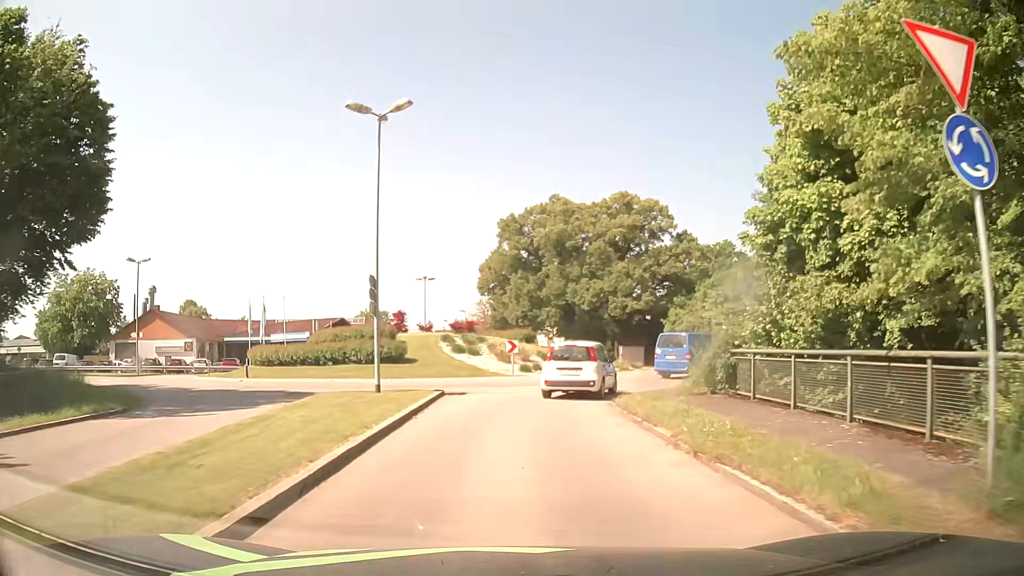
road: secondary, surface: asphalt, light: Day
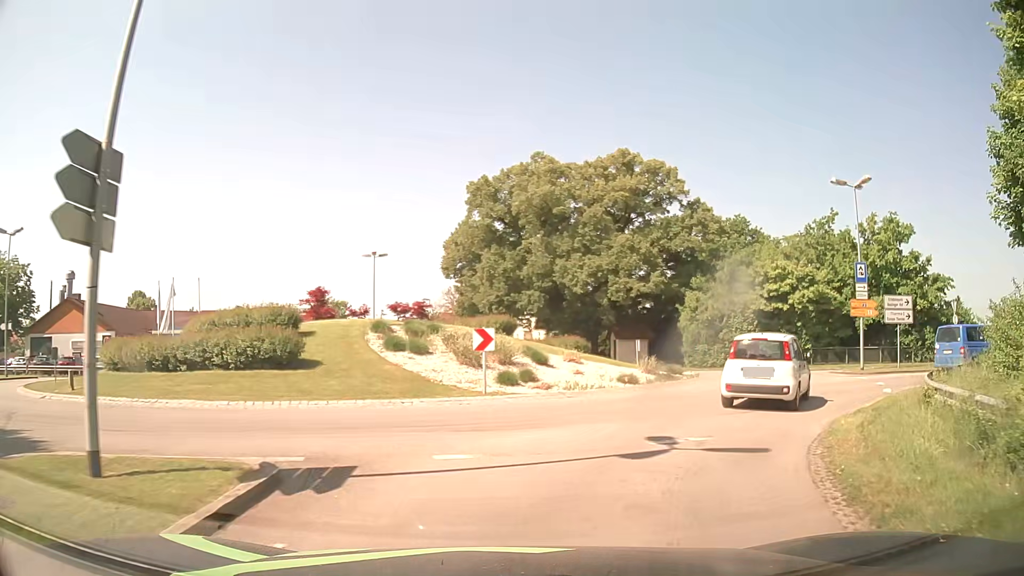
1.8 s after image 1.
(0.0, +13.1) m; +1°
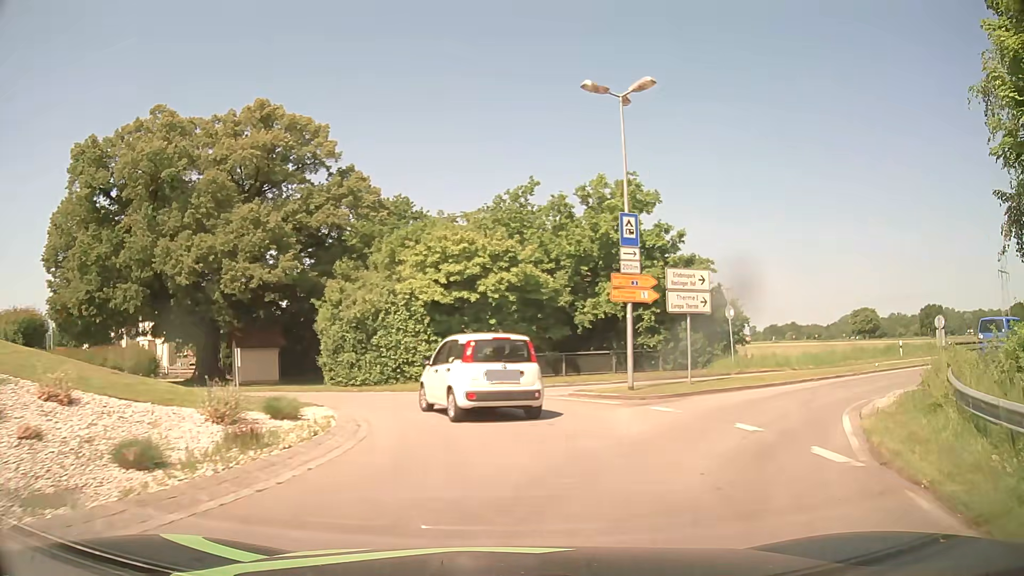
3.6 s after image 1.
(+3.1, +12.3) m; +30°
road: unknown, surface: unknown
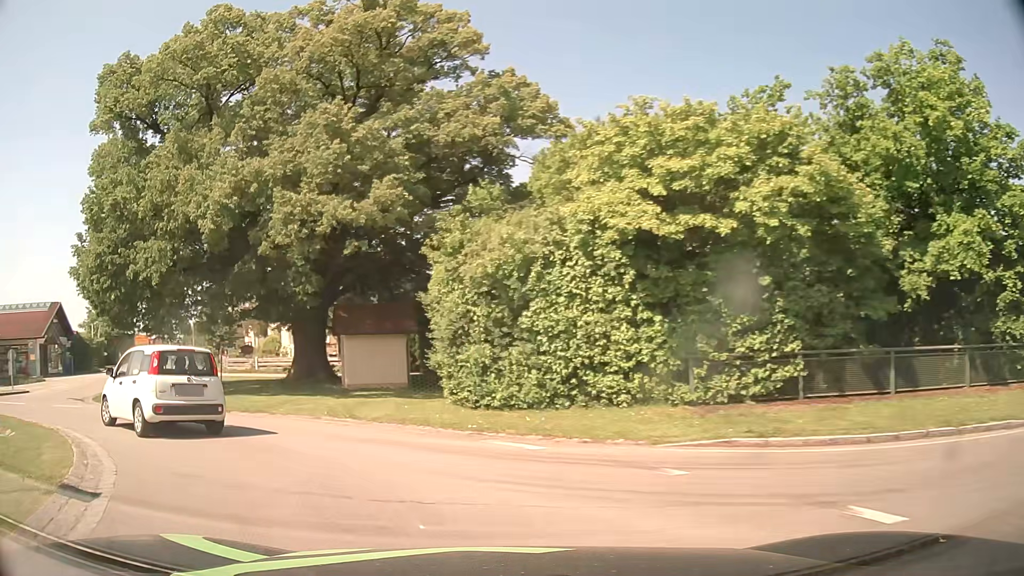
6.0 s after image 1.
(-0.9, +14.7) m; -18°
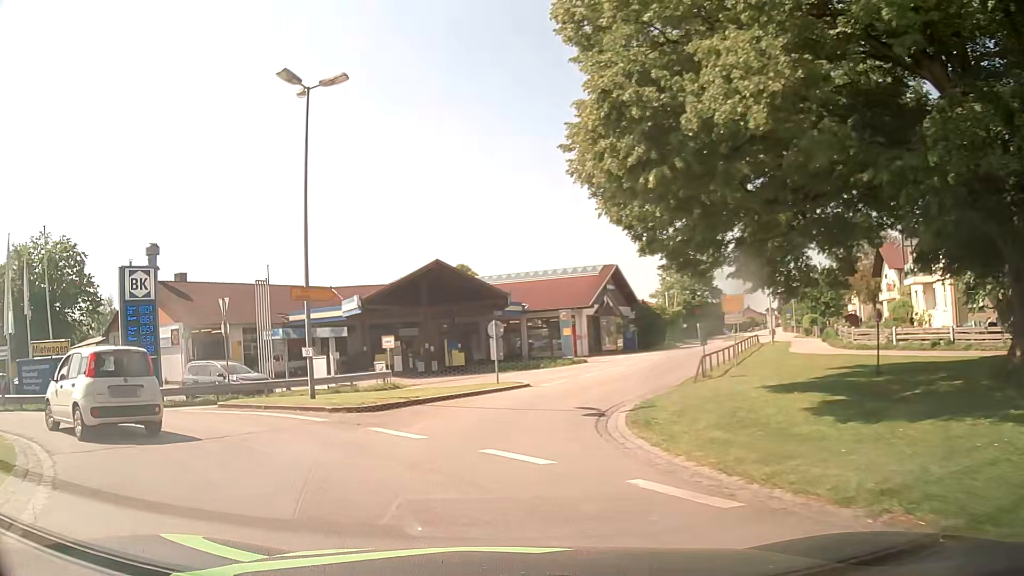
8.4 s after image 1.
(-6.8, +13.5) m; -51°
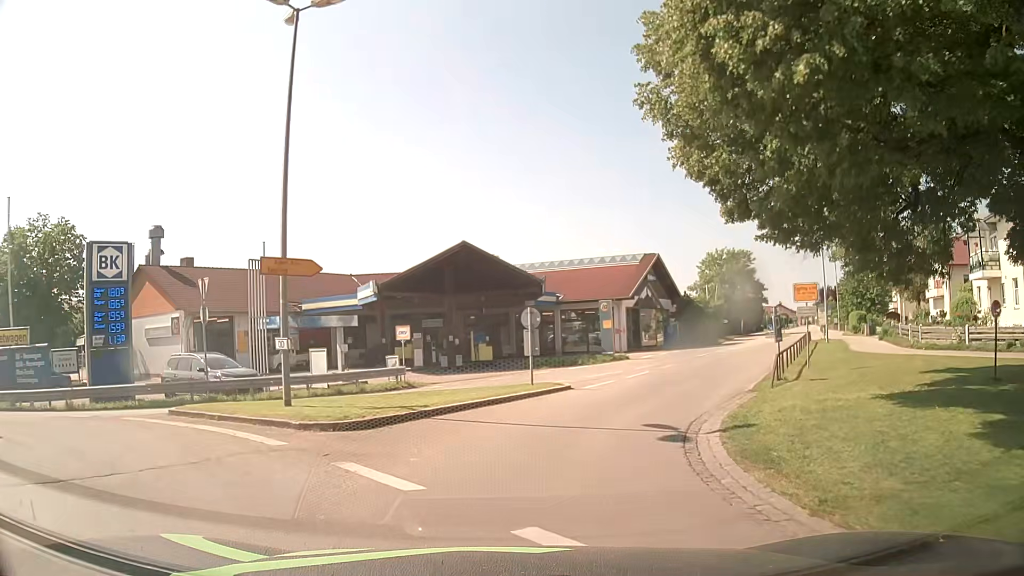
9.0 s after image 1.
(-0.1, +4.4) m; -3°
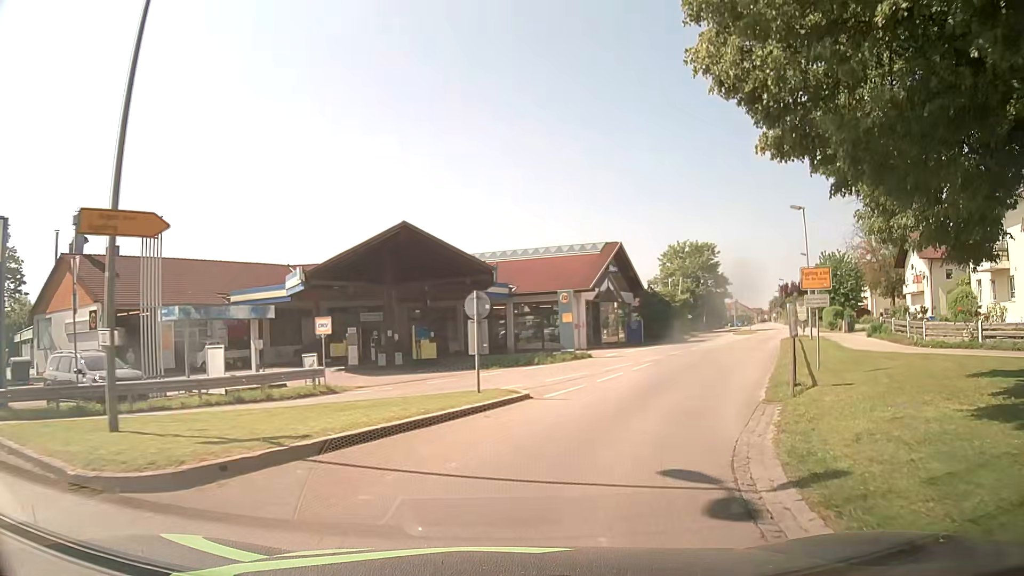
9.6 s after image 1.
(+0.1, +4.7) m; +4°
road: tertiary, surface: asphalt
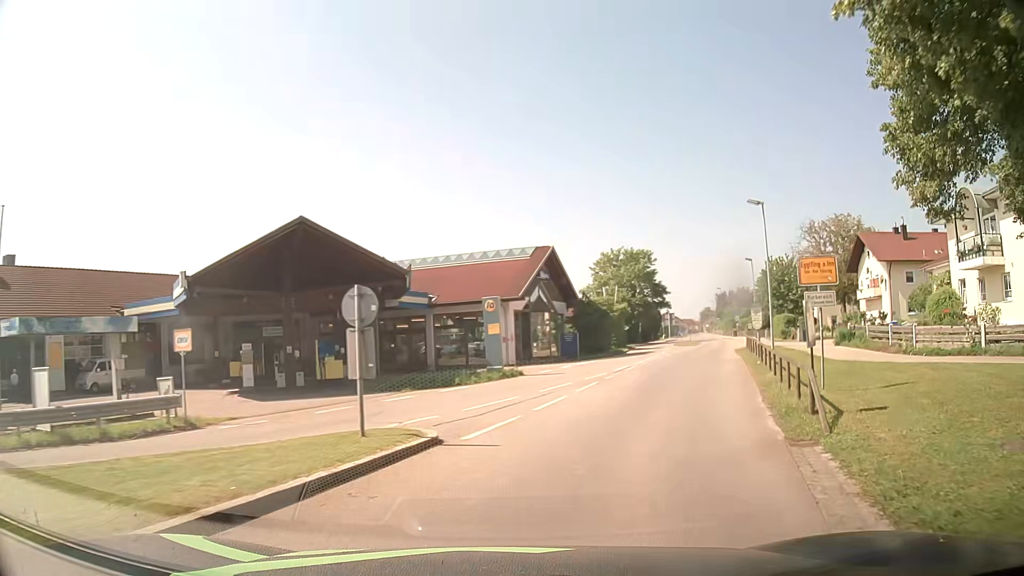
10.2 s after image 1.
(+0.3, +4.9) m; +7°
